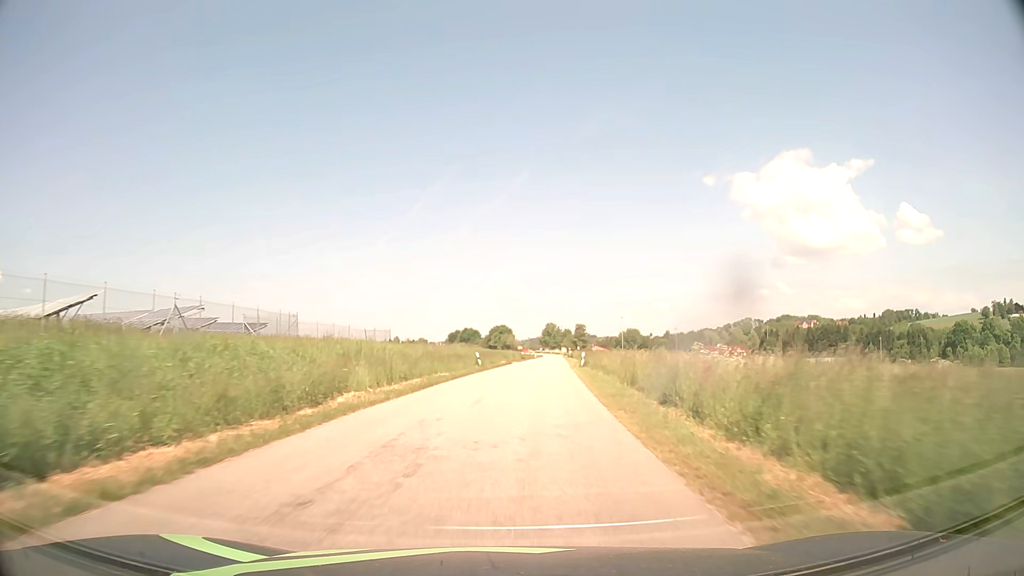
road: tertiary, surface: asphalt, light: Day
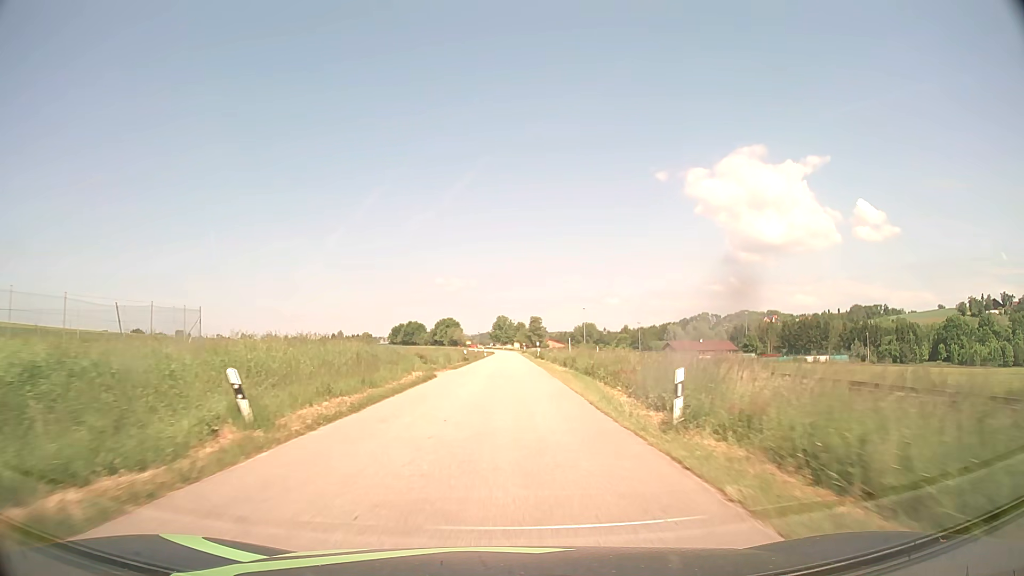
(+1.4, +32.2) m; +5°
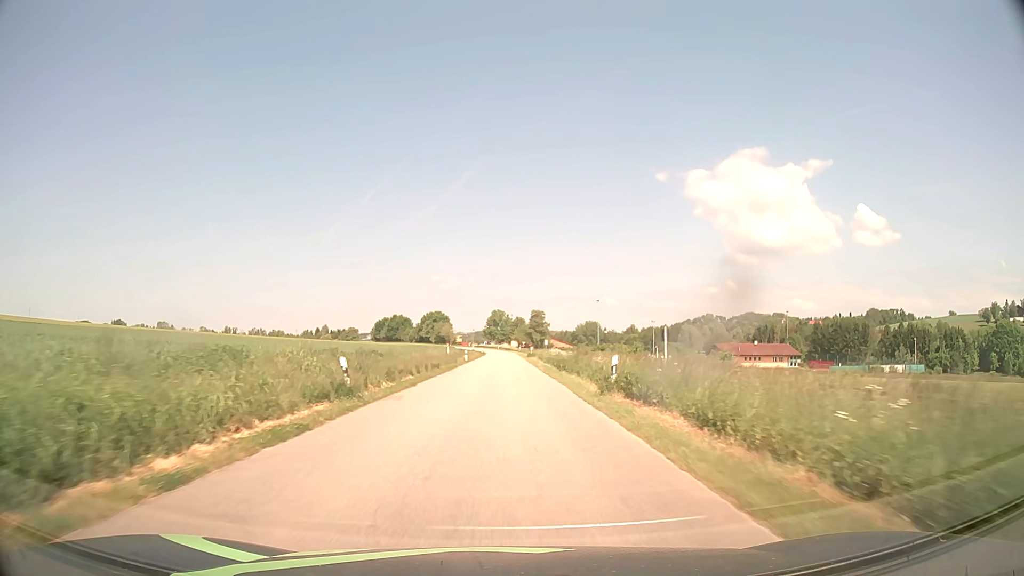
(+0.1, +43.2) m; 0°
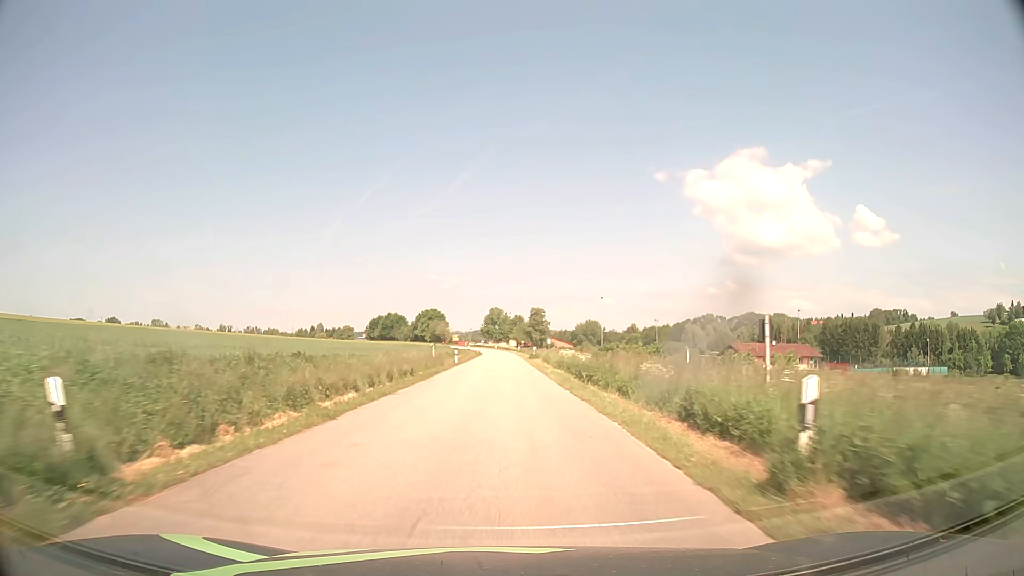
(0.0, +10.8) m; 0°
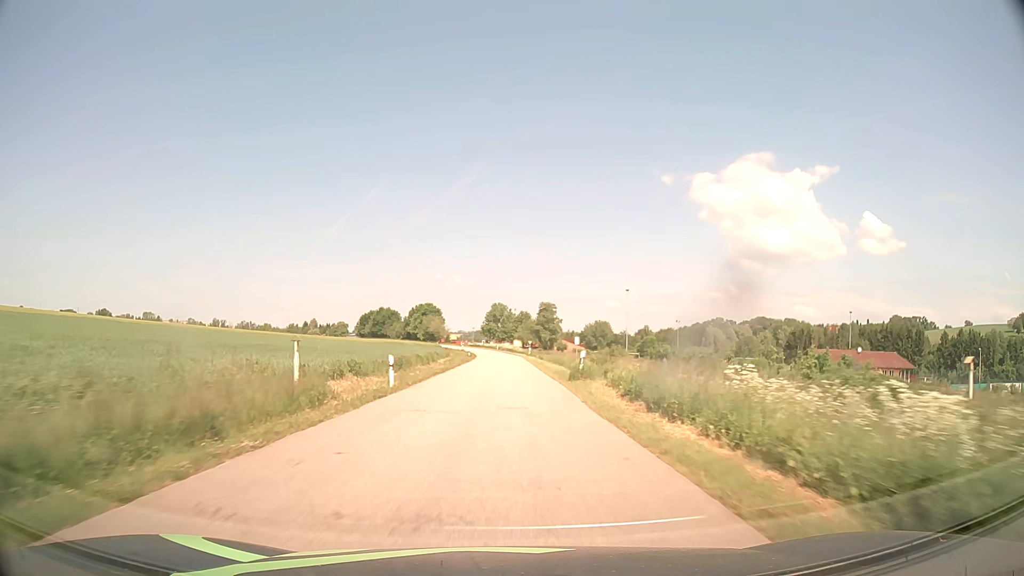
(-0.1, +32.4) m; 0°
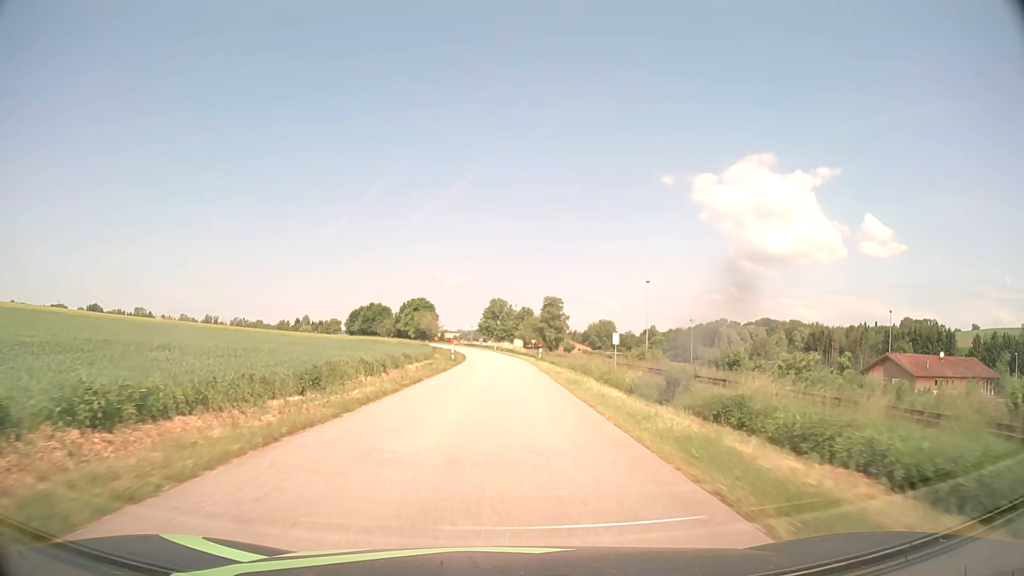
(0.0, +21.6) m; 0°
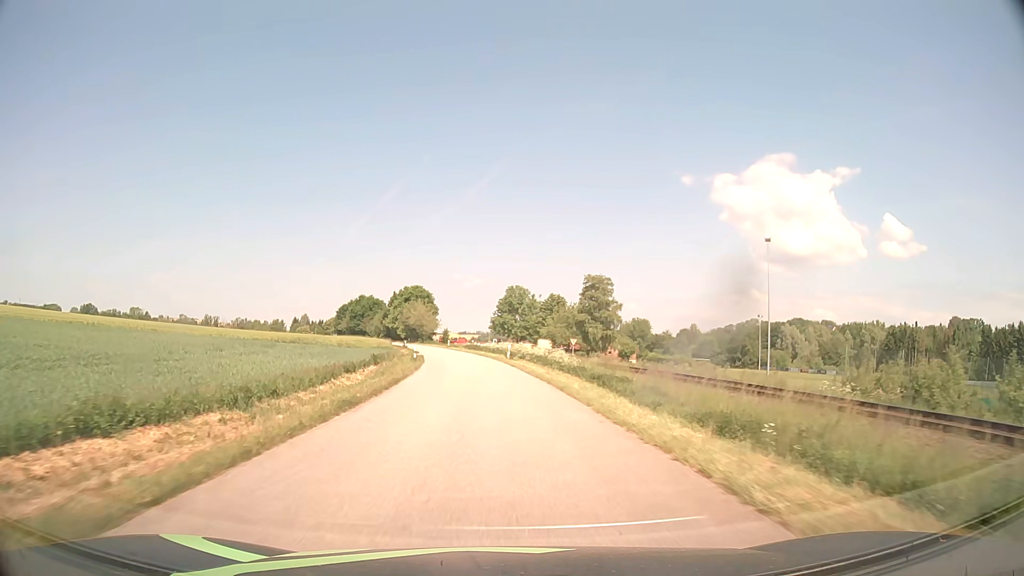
(-0.1, +53.9) m; -1°
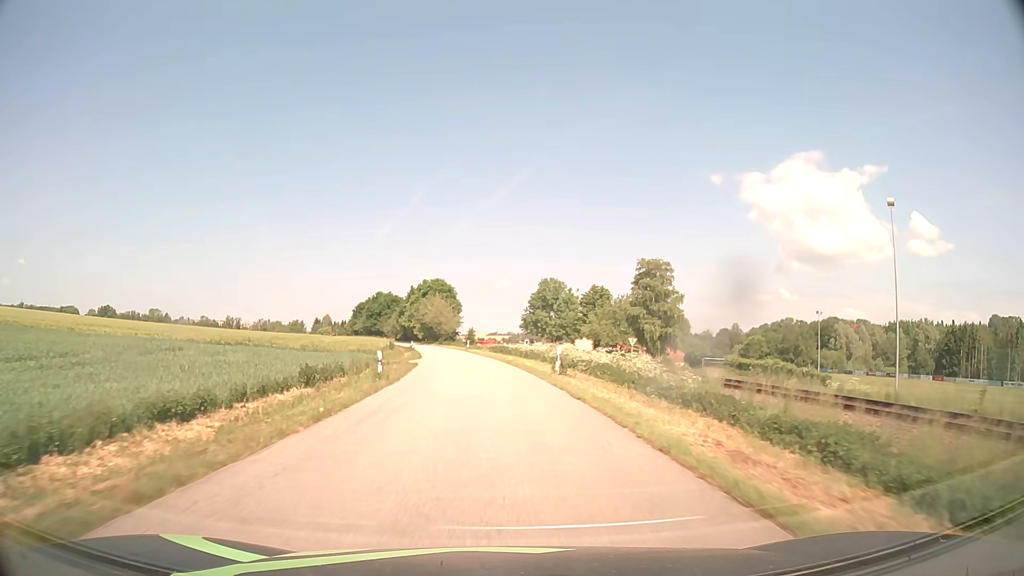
(-0.5, +21.5) m; -3°
(0, +10) (0, +20) (-1, +30) (-2, +40) (-3, +50) (-4, +60) (-6, +70) (-7, +80) (-9, +89) (-11, +99) m
